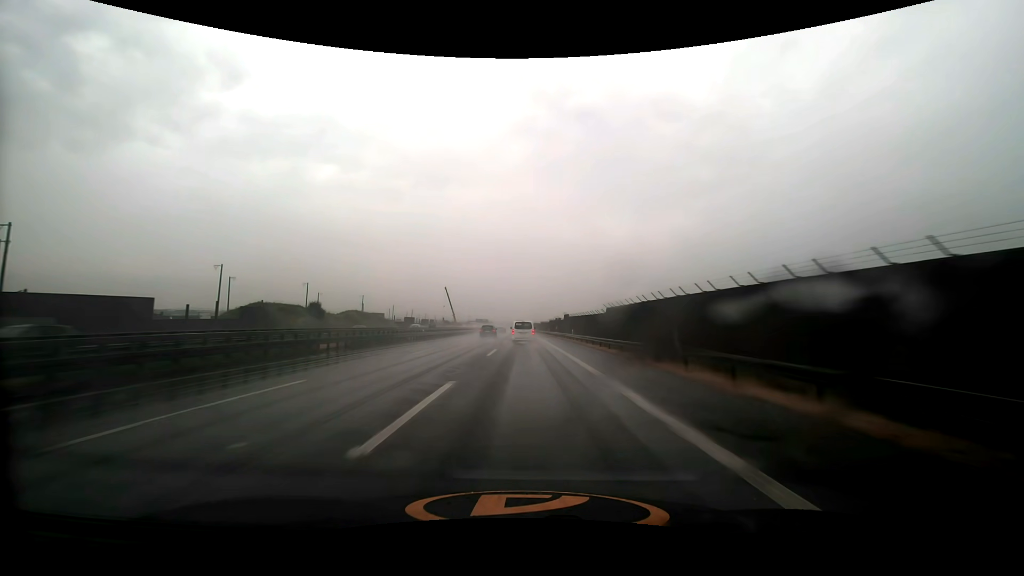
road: motorway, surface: asphalt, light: Day
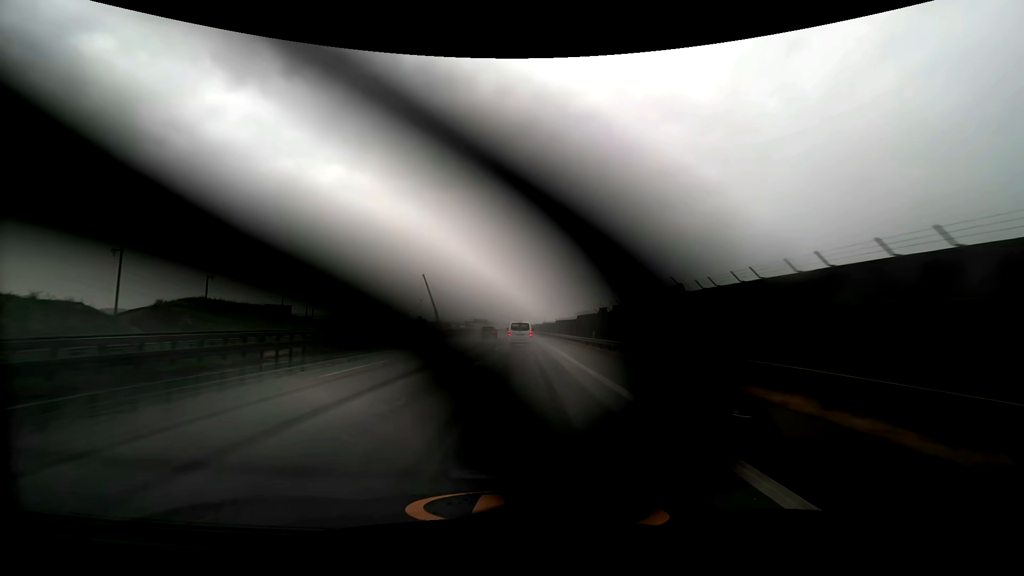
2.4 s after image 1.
(-0.2, +64.3) m; 0°
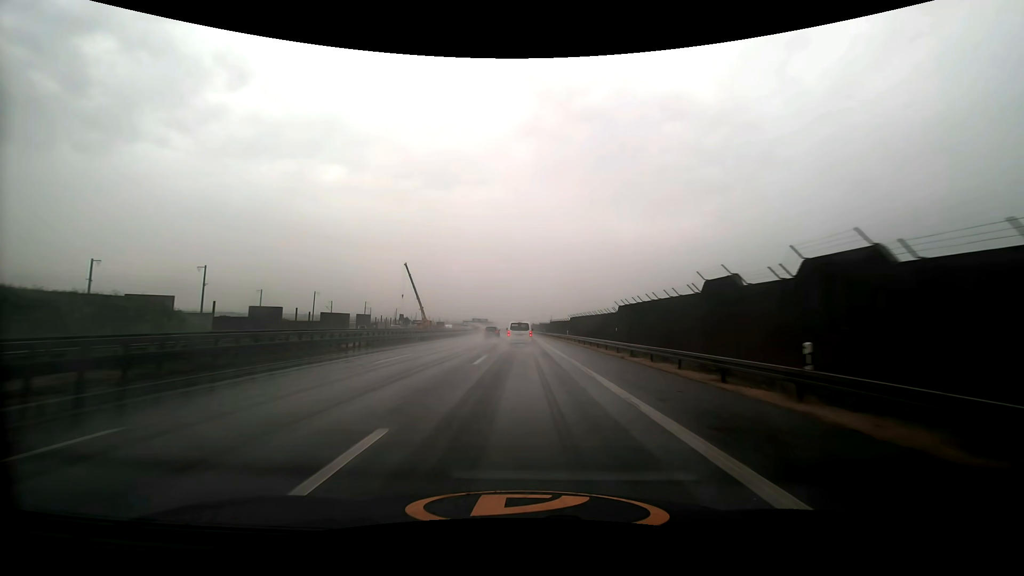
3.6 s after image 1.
(-0.1, +31.2) m; 0°
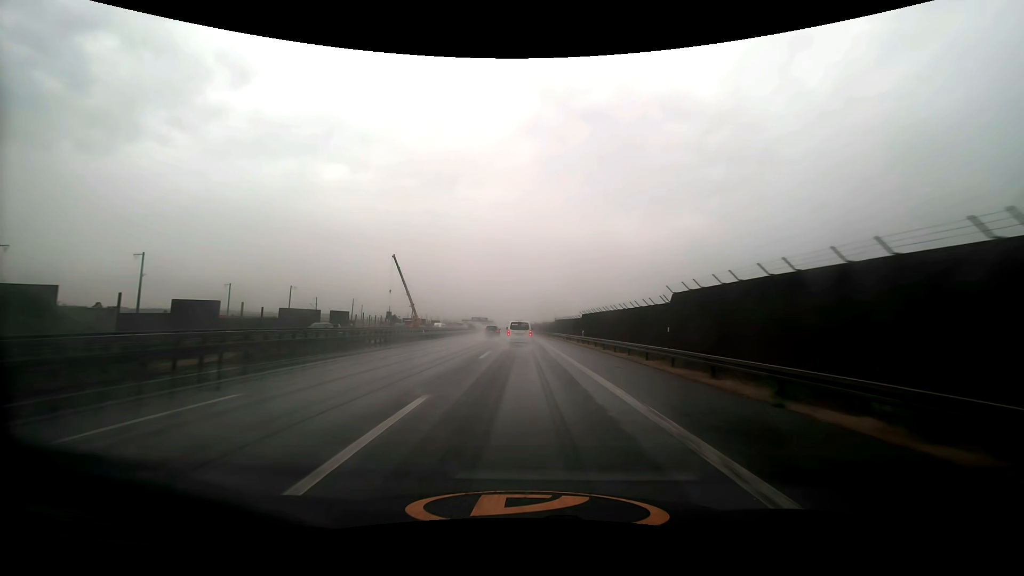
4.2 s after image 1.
(0.0, +15.4) m; 0°
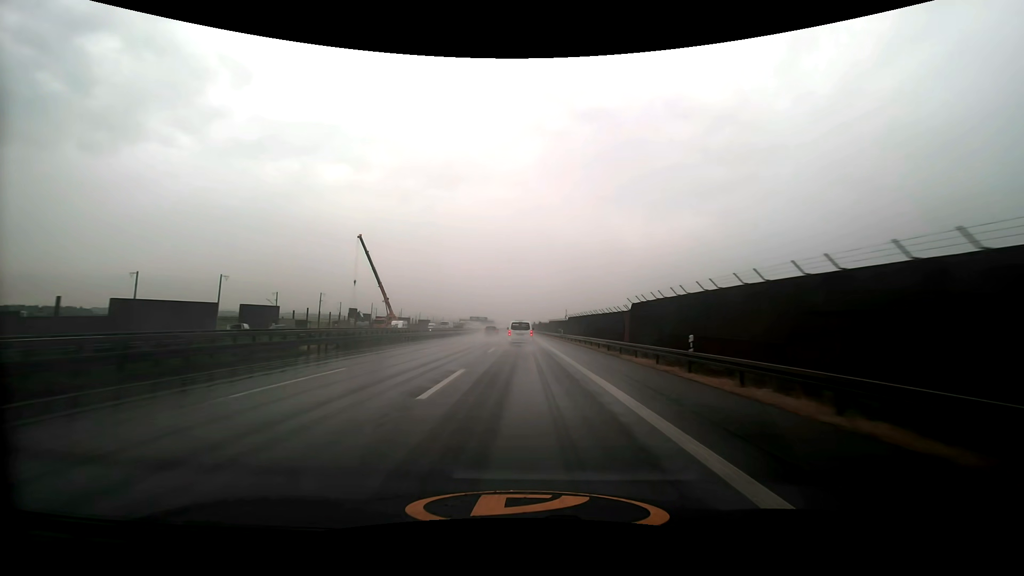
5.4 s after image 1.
(-0.1, +30.2) m; 0°
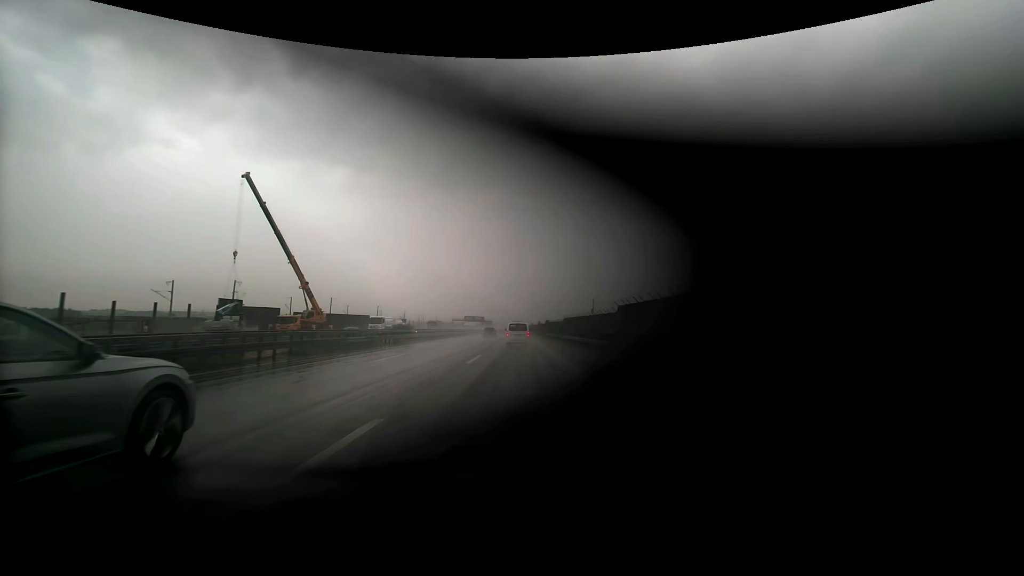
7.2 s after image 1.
(-0.1, +44.5) m; 0°
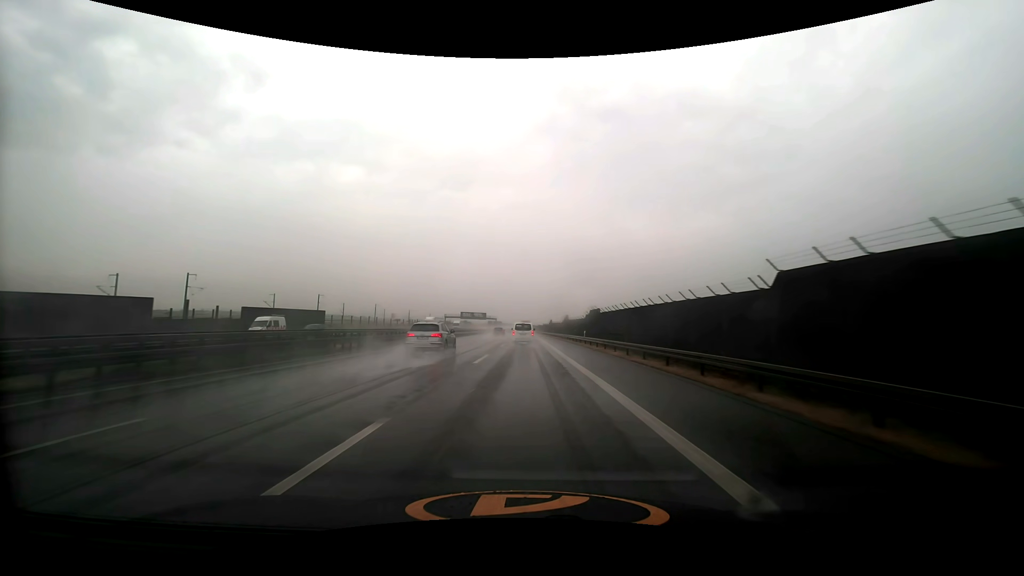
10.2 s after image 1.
(-0.9, +72.9) m; -1°
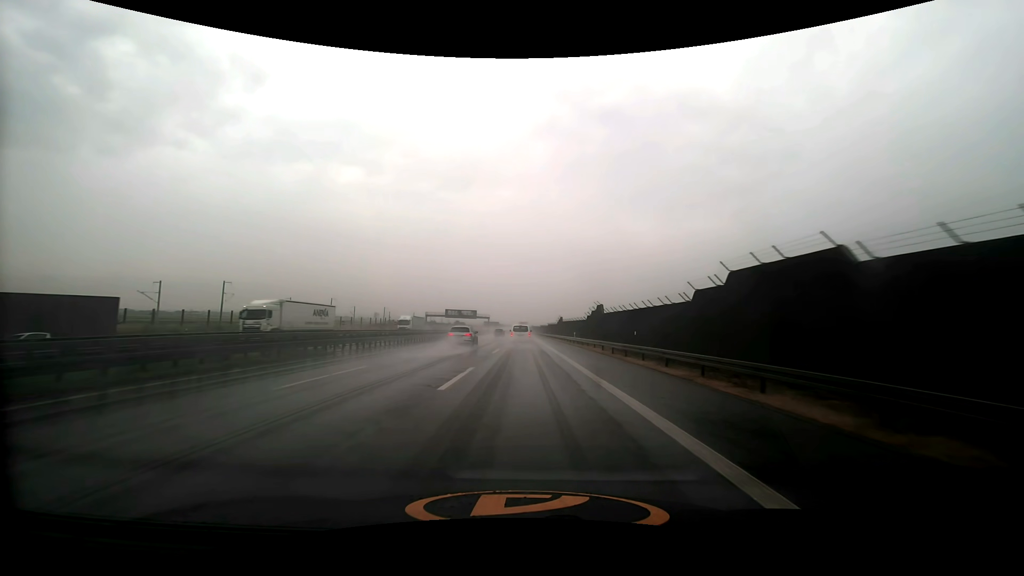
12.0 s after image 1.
(0.0, +44.4) m; 0°
(0, +10) (0, +20) (0, +30) (0, +40) (0, +50) (0, +60) (0, +70) (0, +80) (0, +90) (-1, +100) m
